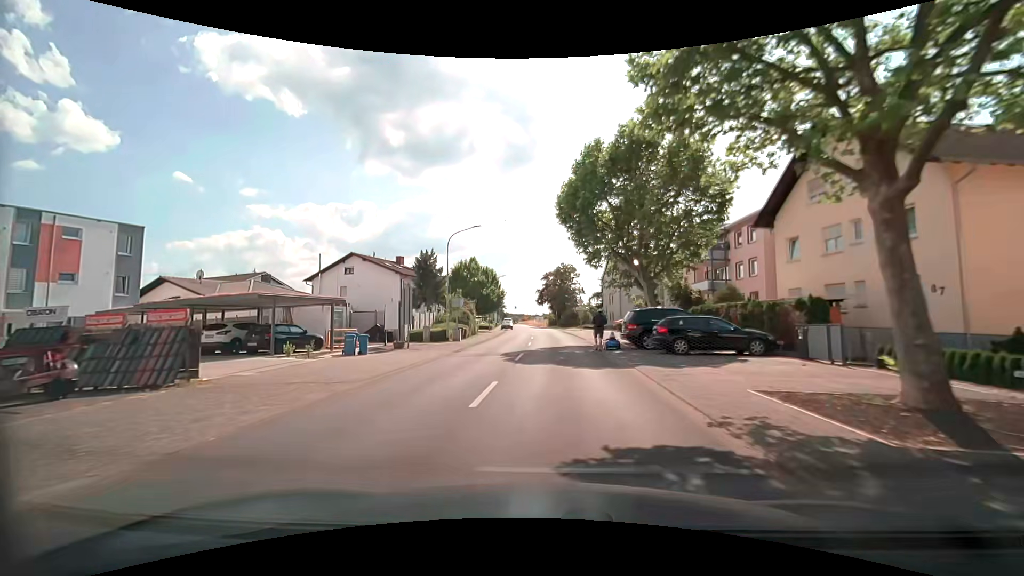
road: secondary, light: Day
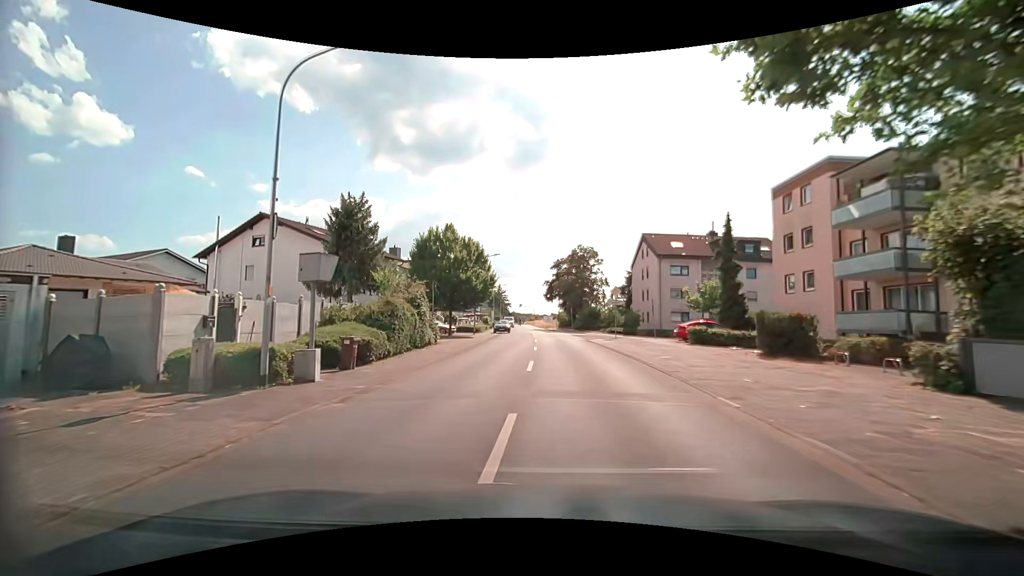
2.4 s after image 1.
(-0.1, +22.4) m; -1°
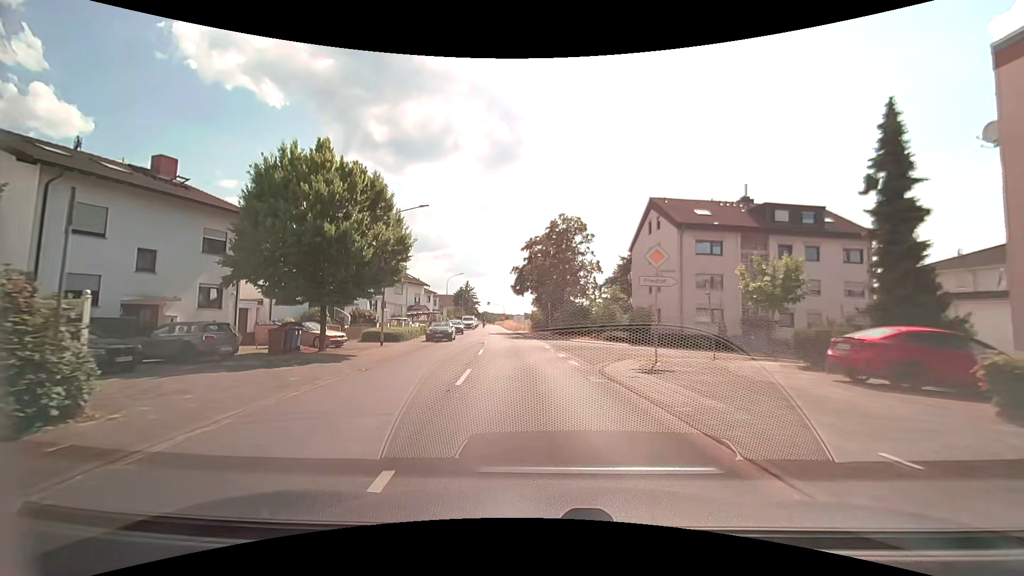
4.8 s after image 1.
(+0.9, +20.5) m; +3°
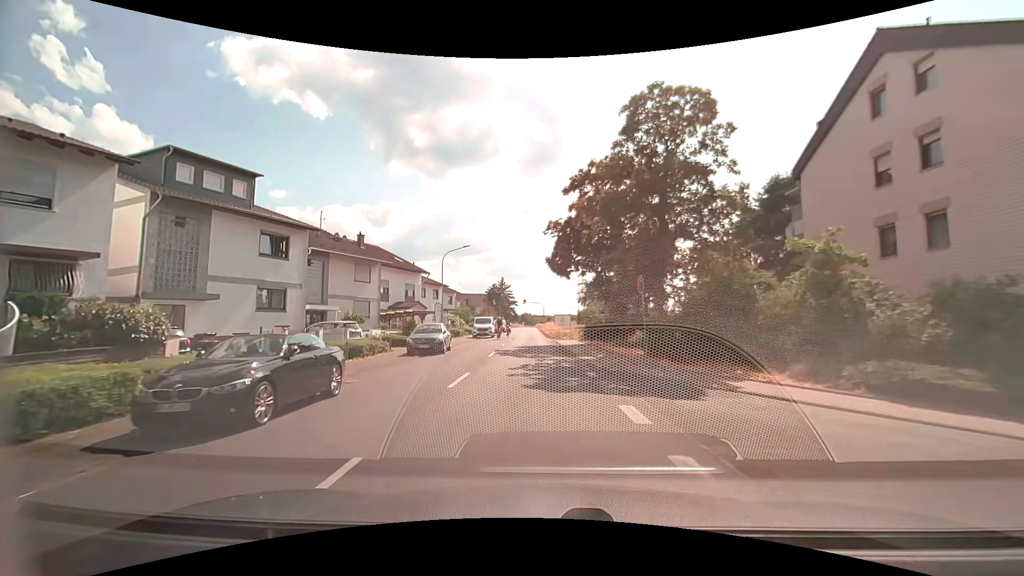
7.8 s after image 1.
(-0.9, +26.9) m; -4°
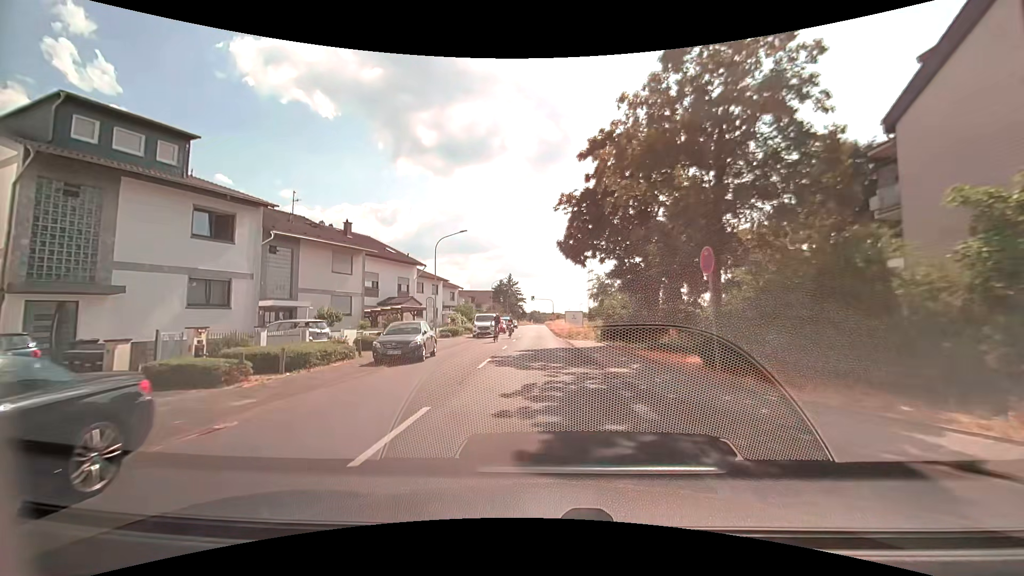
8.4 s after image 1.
(-0.1, +5.9) m; -1°
(0, +10) (0, +20) (0, +30) (-1, +40) (-1, +50) (-1, +60) (-1, +70) (-1, +80) (-2, +90) (-2, +100) m
